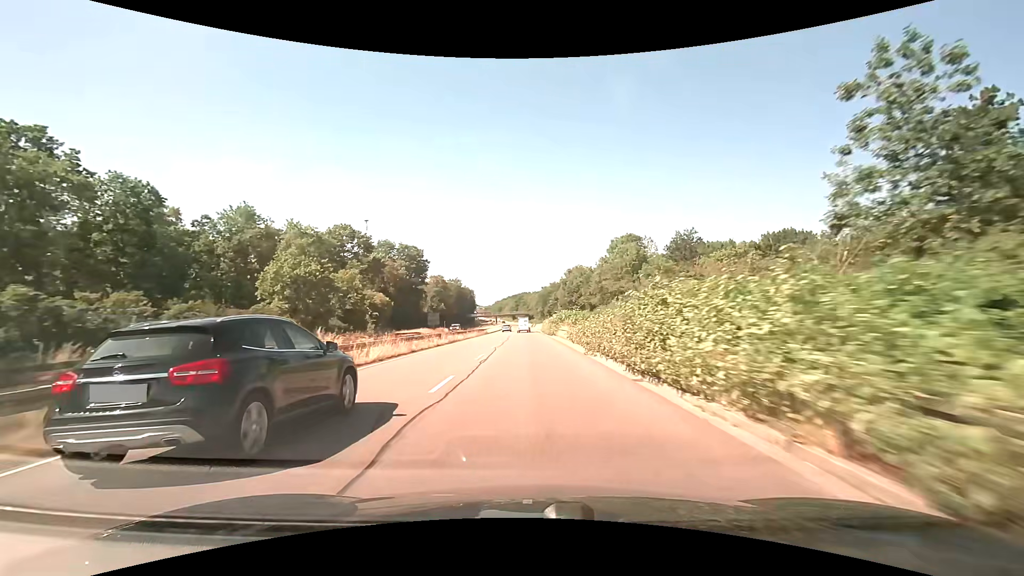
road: trunk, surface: asphalt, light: Day
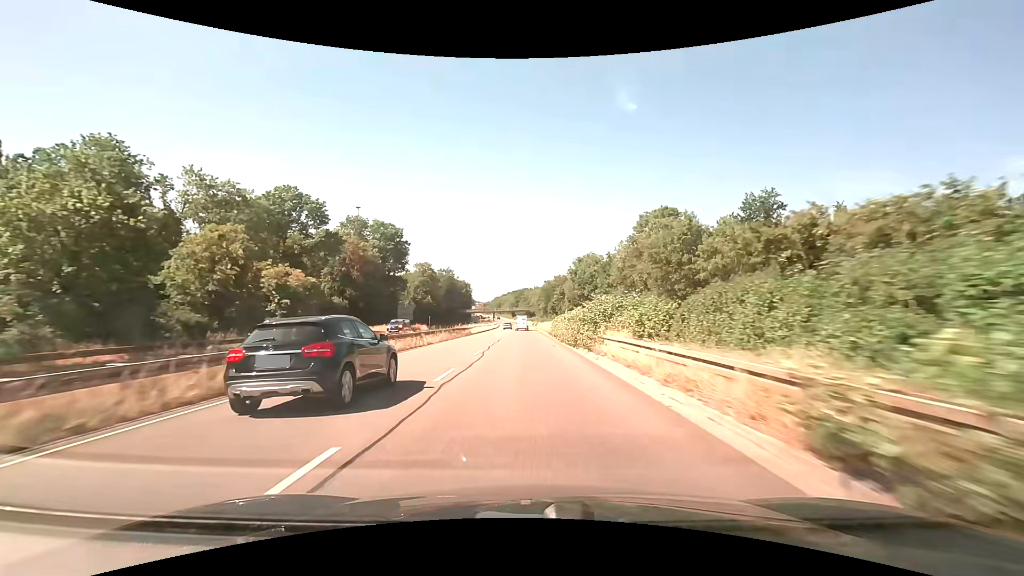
(0.0, +25.4) m; 0°
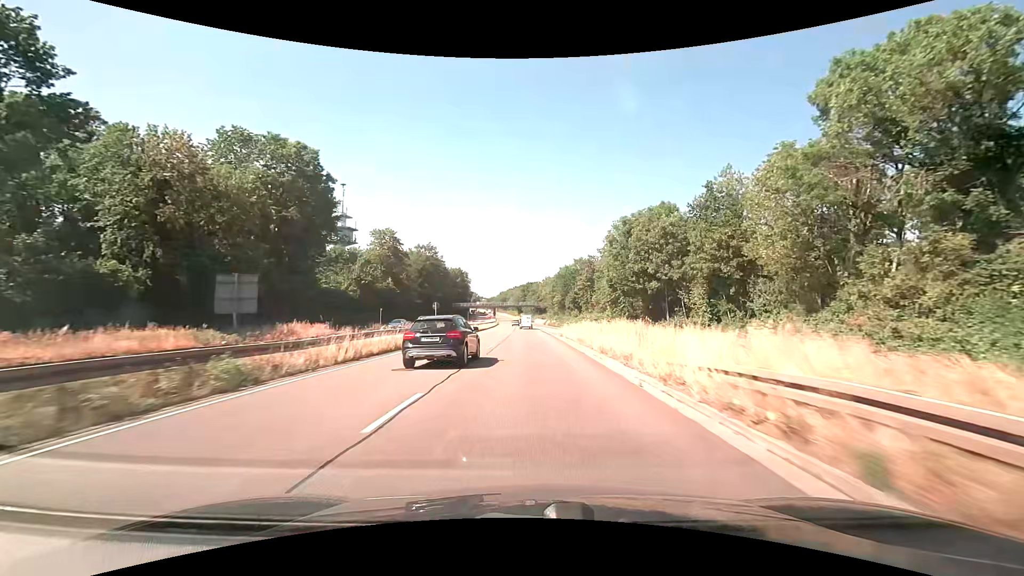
(-0.3, +50.0) m; -1°
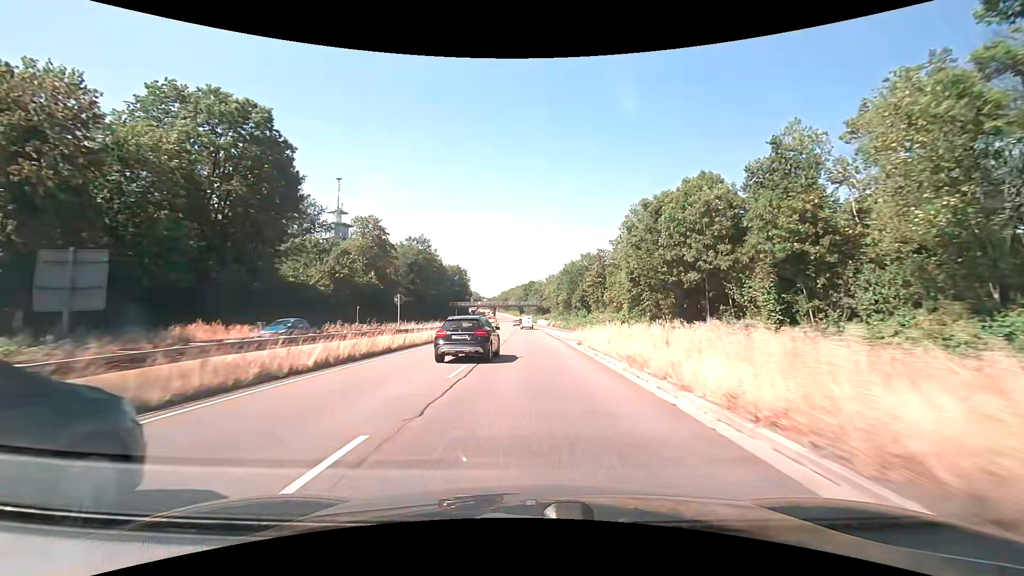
(0.0, +12.3) m; 0°
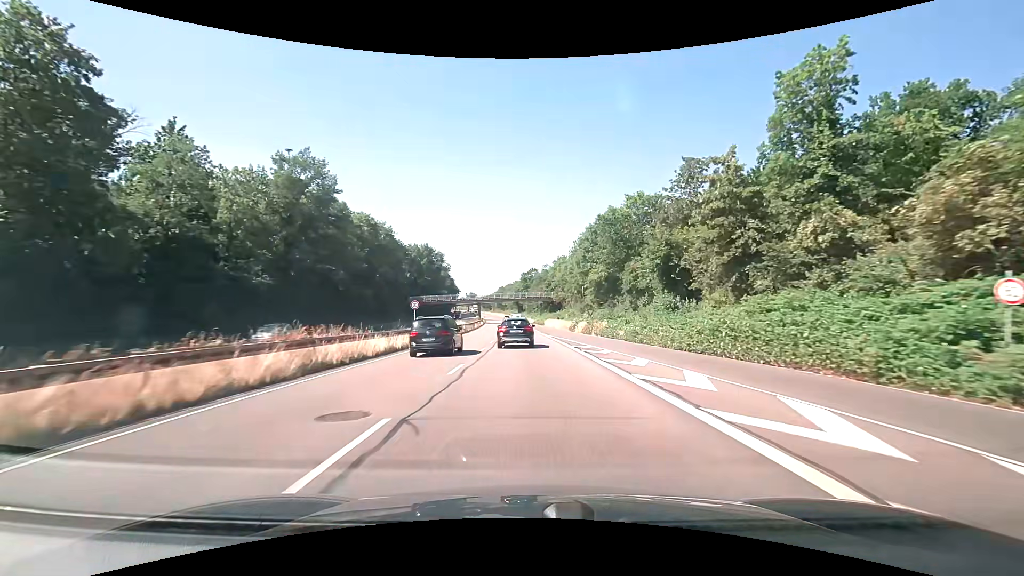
(+0.2, +61.7) m; 0°
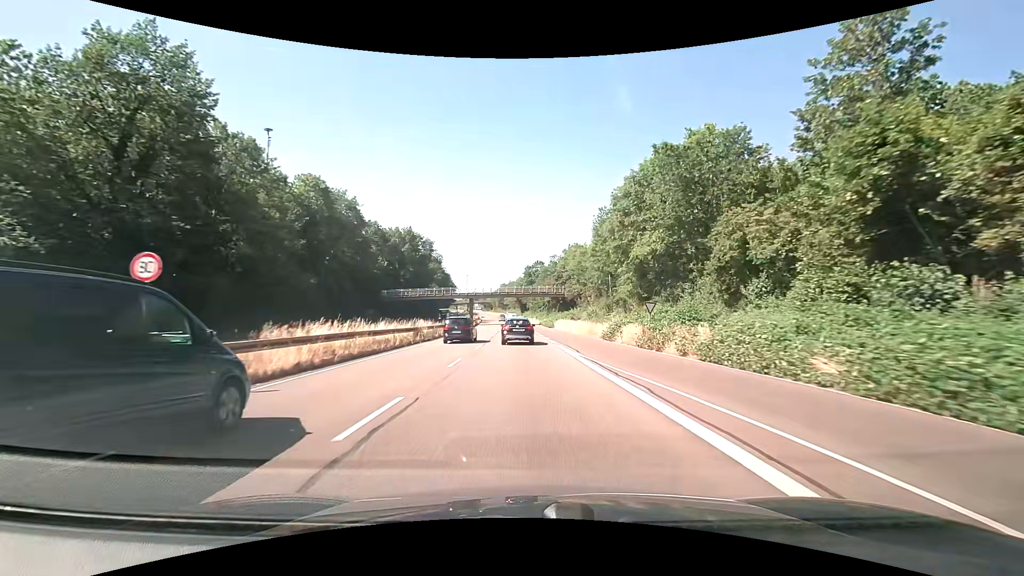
(-0.1, +25.0) m; 0°
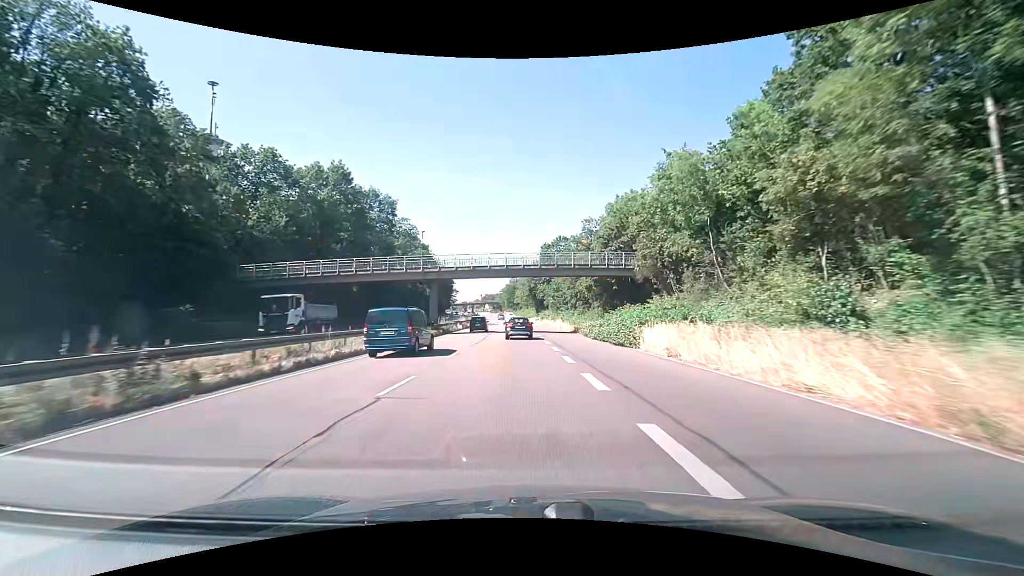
(-0.9, +50.5) m; -2°
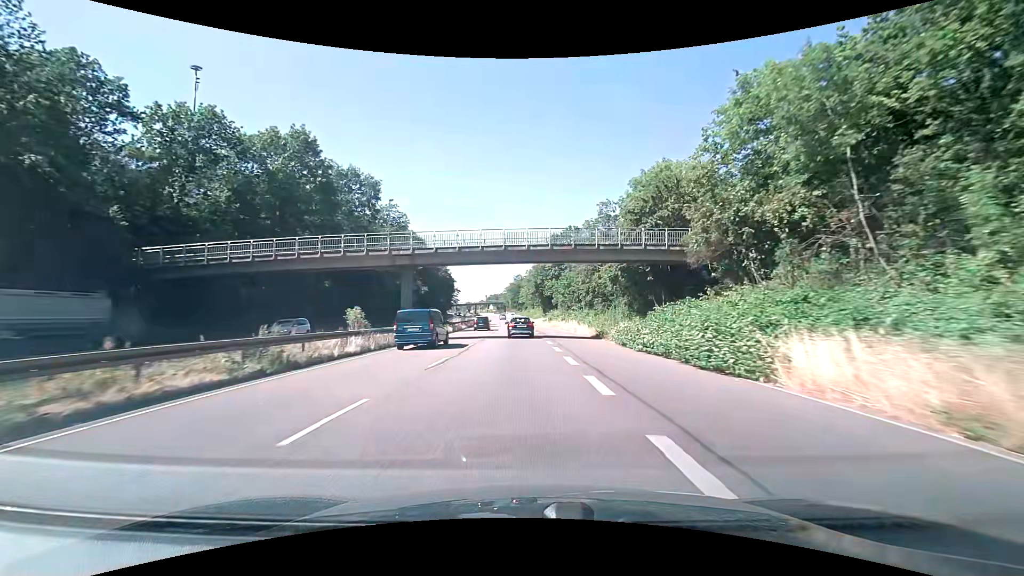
(-0.1, +12.7) m; -1°
(0, +10) (0, +20) (0, +30) (-1, +40) (-1, +50) (-1, +60) (-2, +70) (-2, +80) (-3, +90) (-3, +100) m
